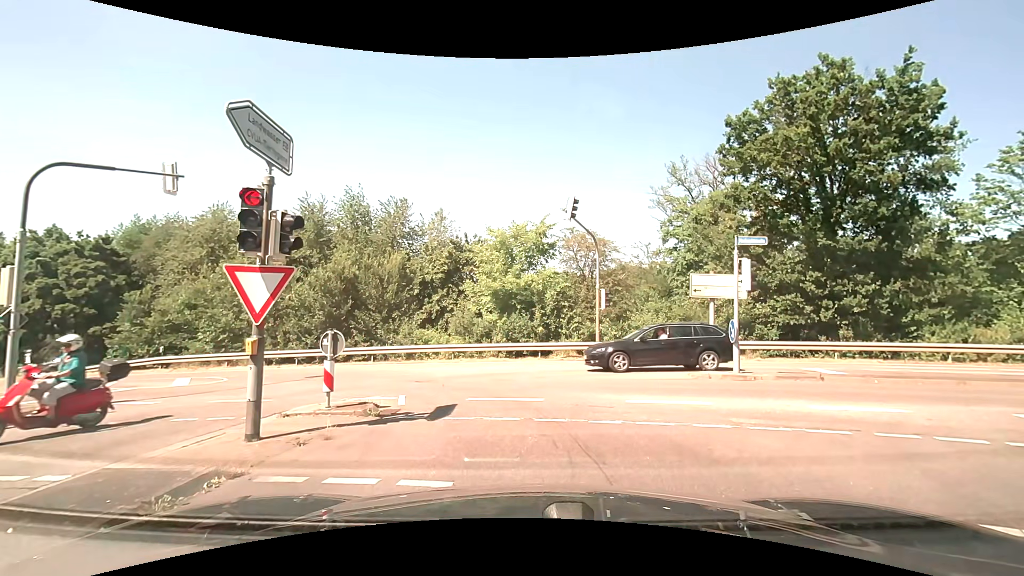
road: secondary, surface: asphalt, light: Day
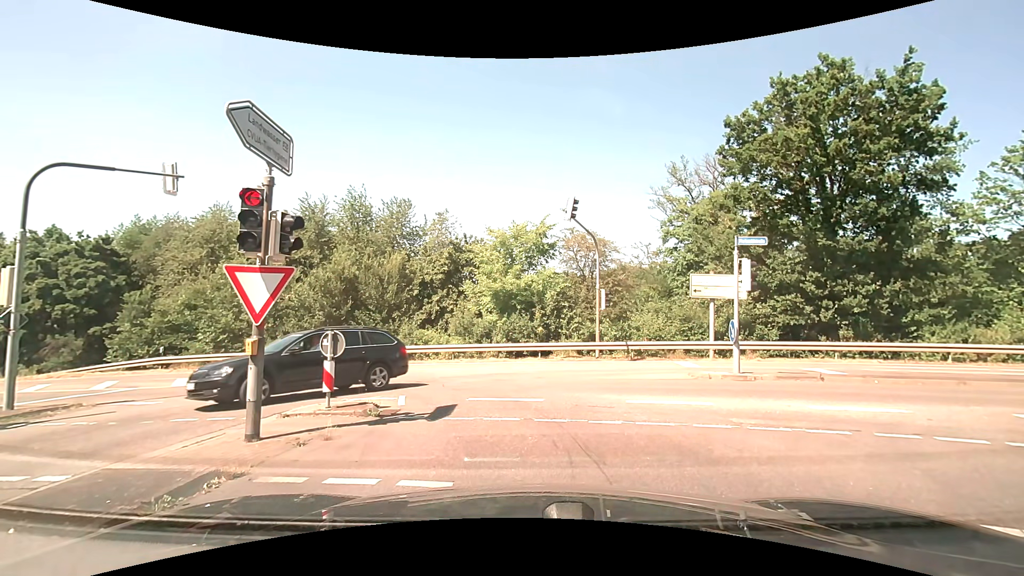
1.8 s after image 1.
(0.0, +0.1) m; 0°
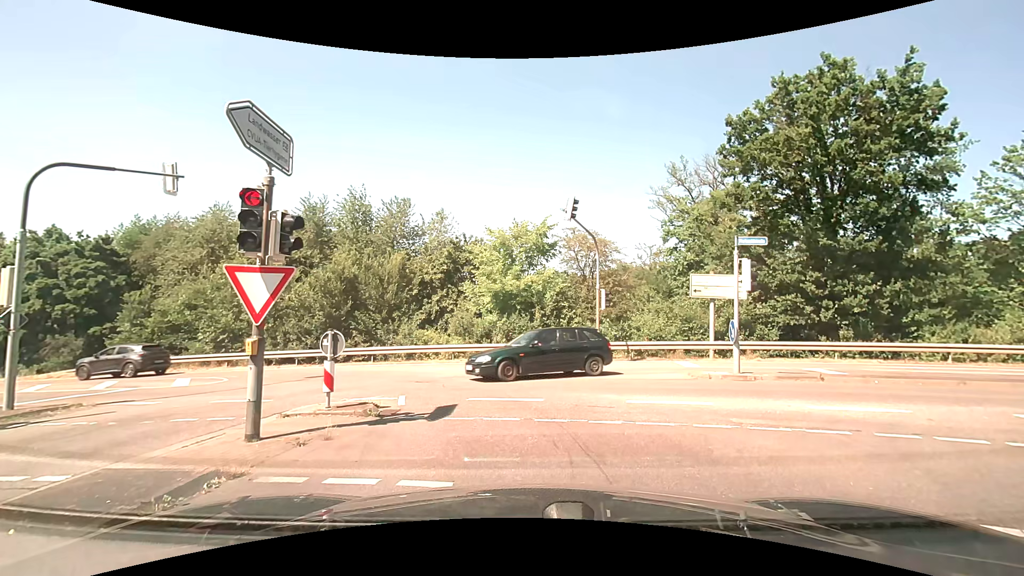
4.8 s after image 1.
(0.0, 0.0) m; 0°
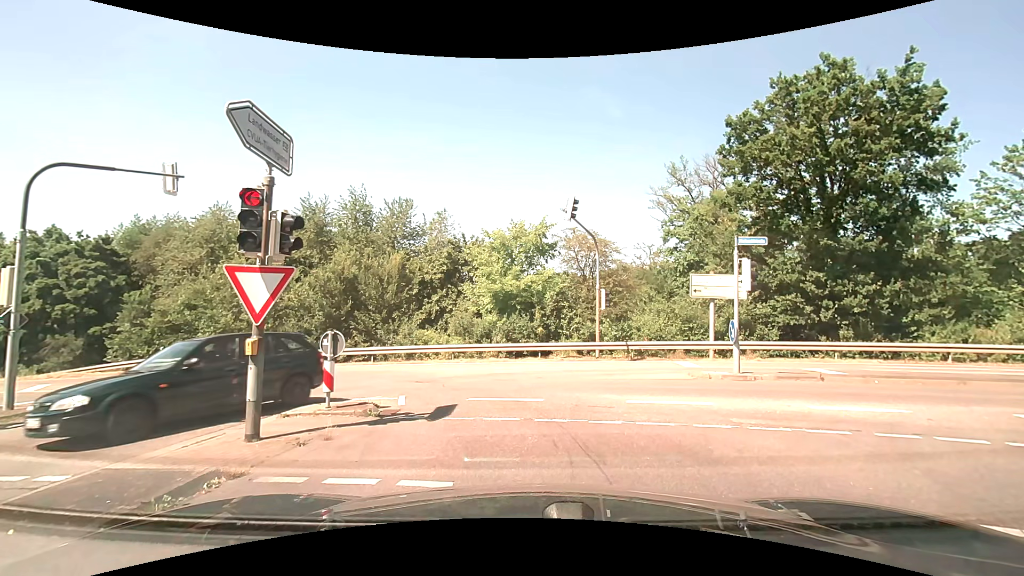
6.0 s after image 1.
(0.0, 0.0) m; 0°
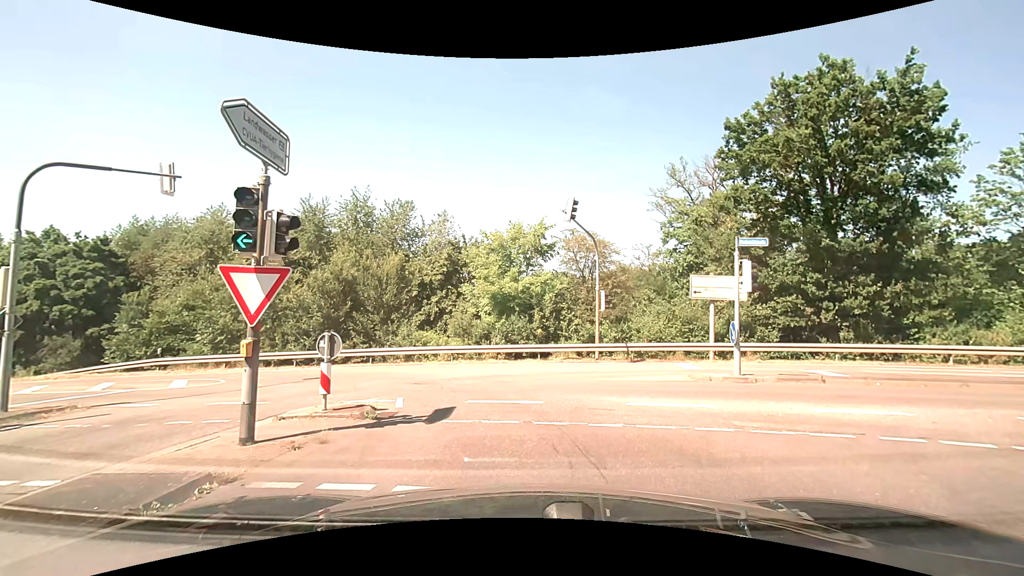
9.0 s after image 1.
(0.0, +0.1) m; 0°
(0, +10) (-4, +19) (-12, +24) (-22, +27) (-31, +30) (-41, +33) (-50, +36) (-60, +40) (-69, +43) (-78, +47) m
